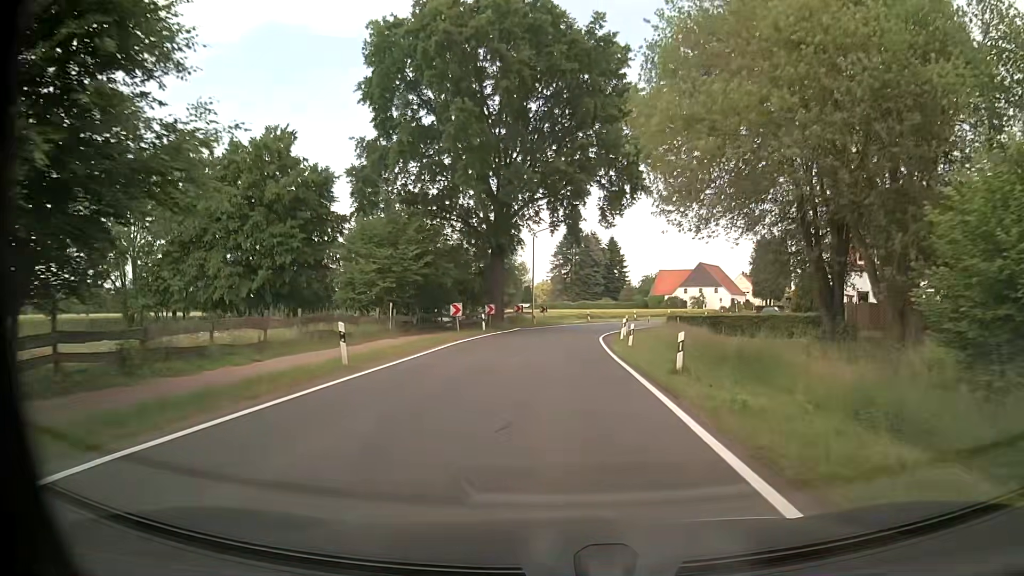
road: tertiary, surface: asphalt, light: Day
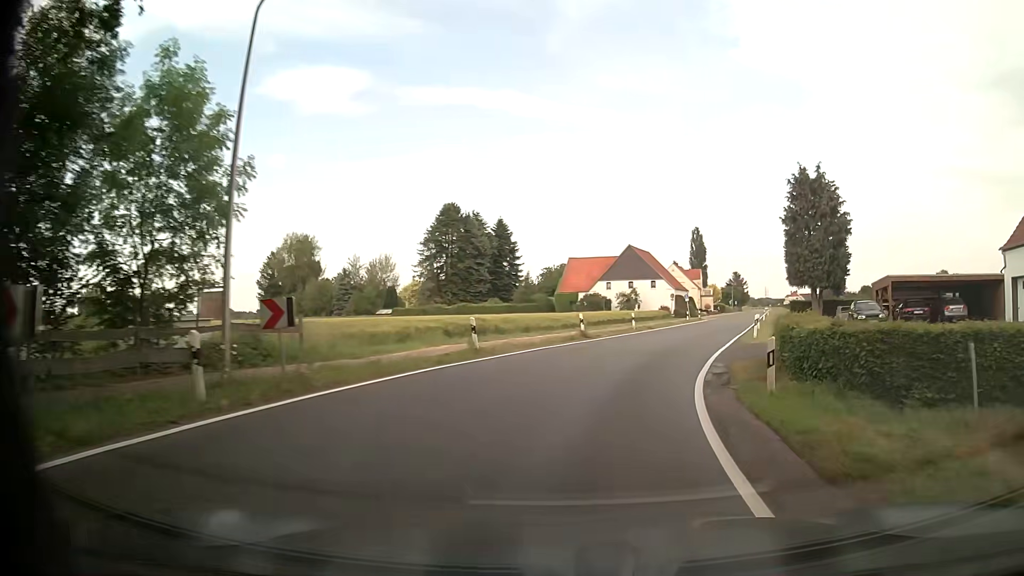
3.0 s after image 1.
(+1.1, +40.4) m; +9°
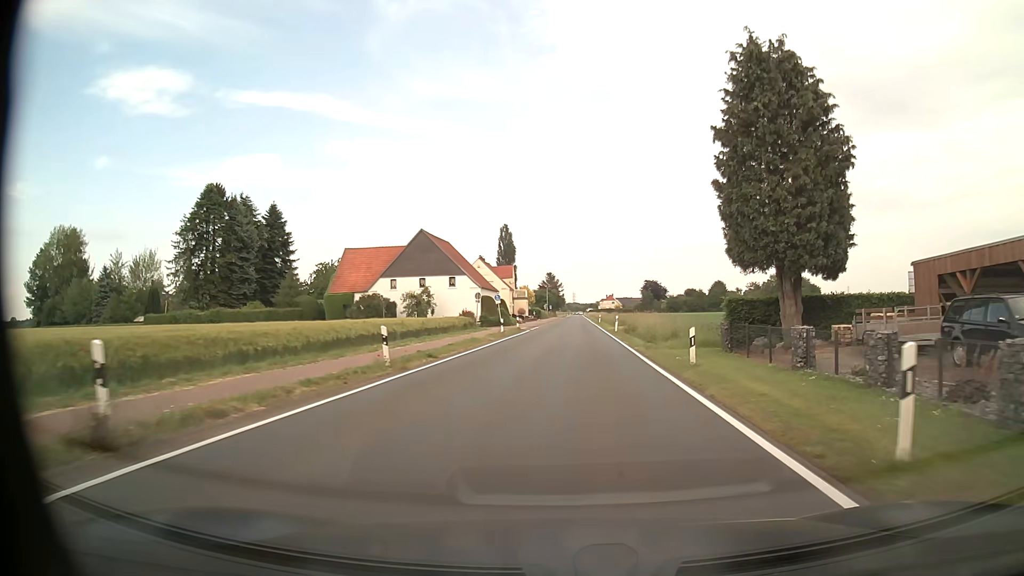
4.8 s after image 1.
(+3.7, +23.3) m; +17°
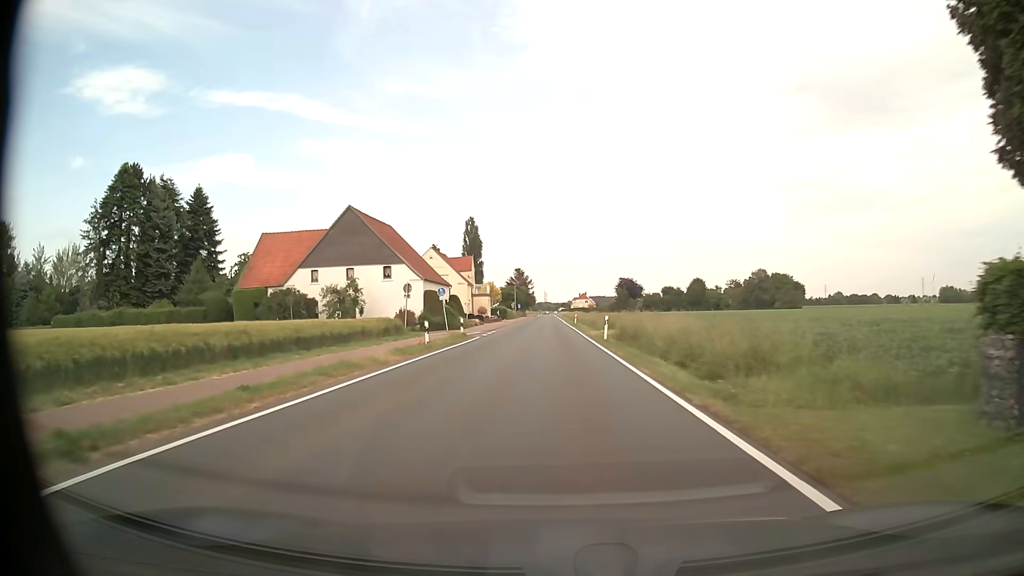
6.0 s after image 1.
(+0.5, +15.8) m; +3°
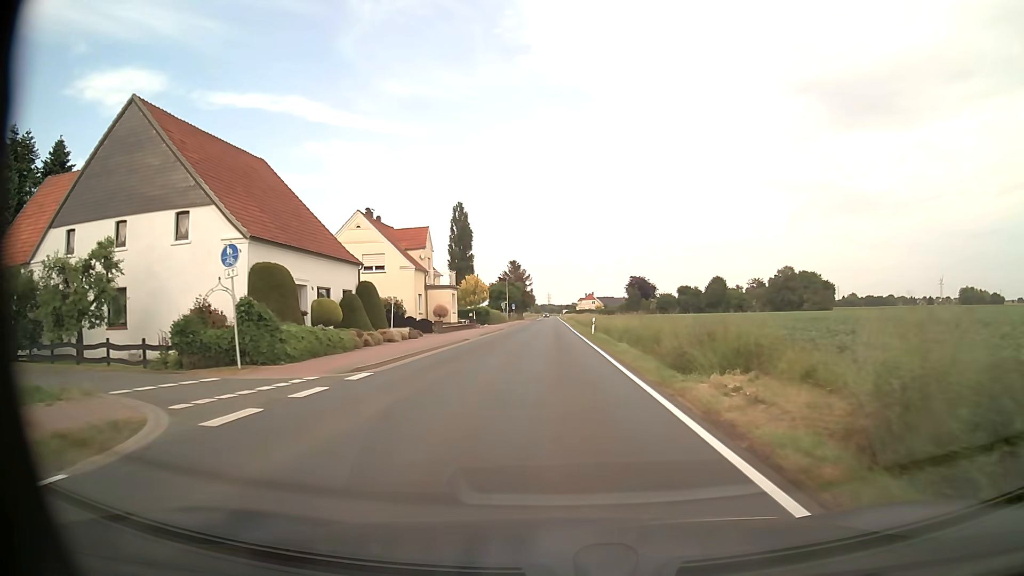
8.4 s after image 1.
(-0.1, +31.9) m; 0°
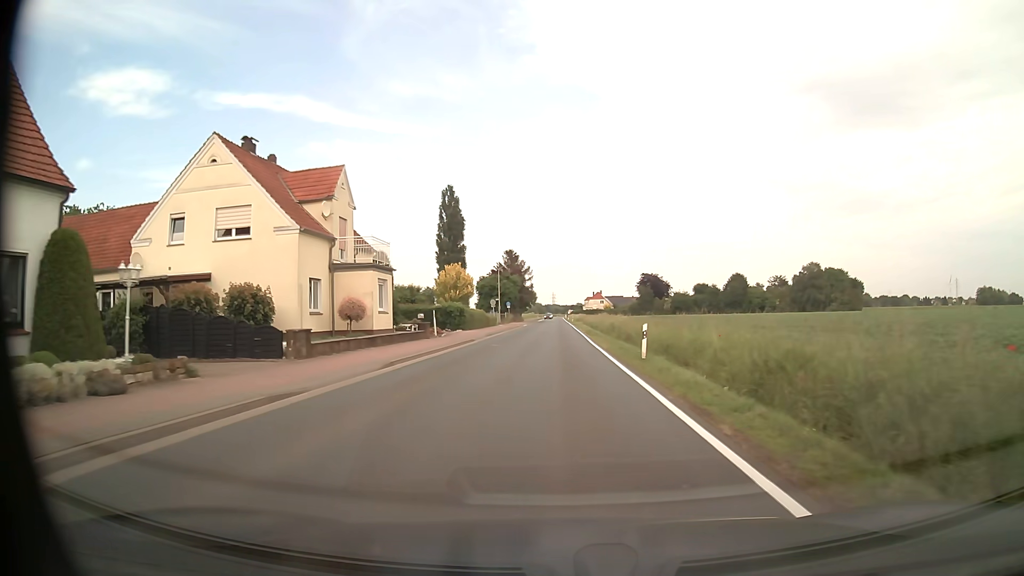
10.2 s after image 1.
(-0.1, +23.9) m; 0°
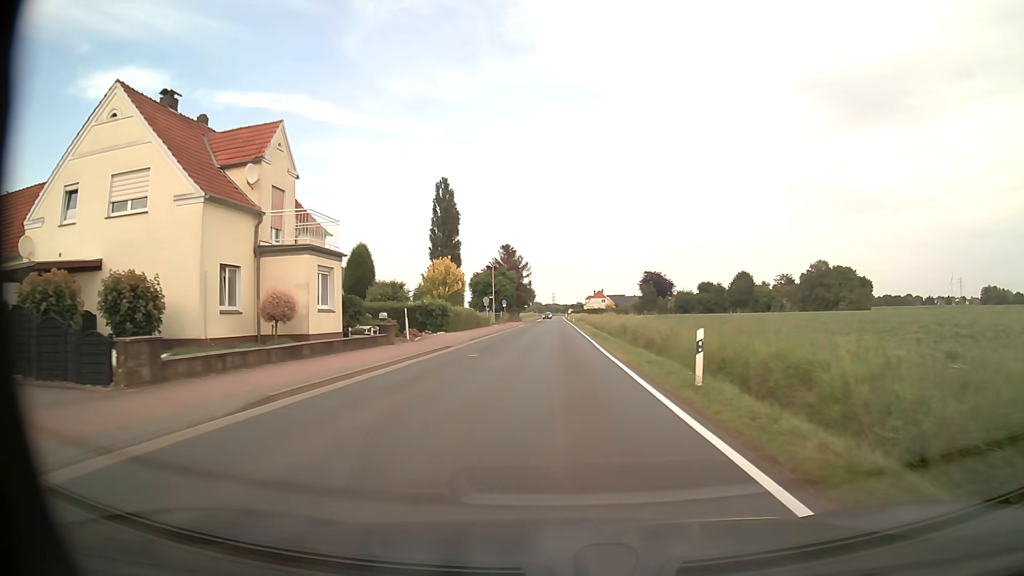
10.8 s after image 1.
(0.0, +7.9) m; 0°
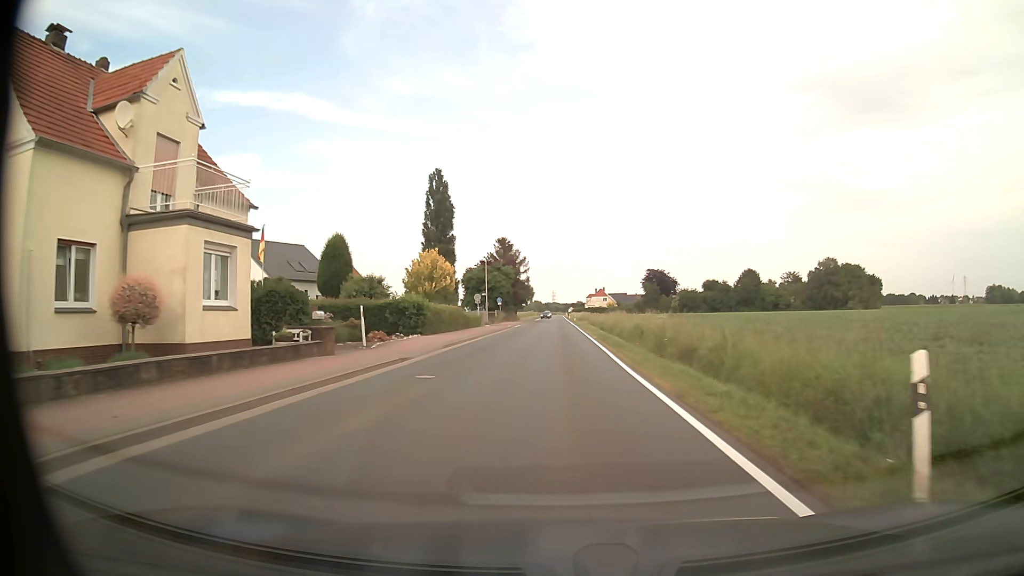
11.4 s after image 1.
(0.0, +7.9) m; 0°
(0, +10) (0, +20) (0, +30) (0, +40) (0, +50) (0, +60) (0, +70) (0, +80) (0, +90) (0, +100) m
